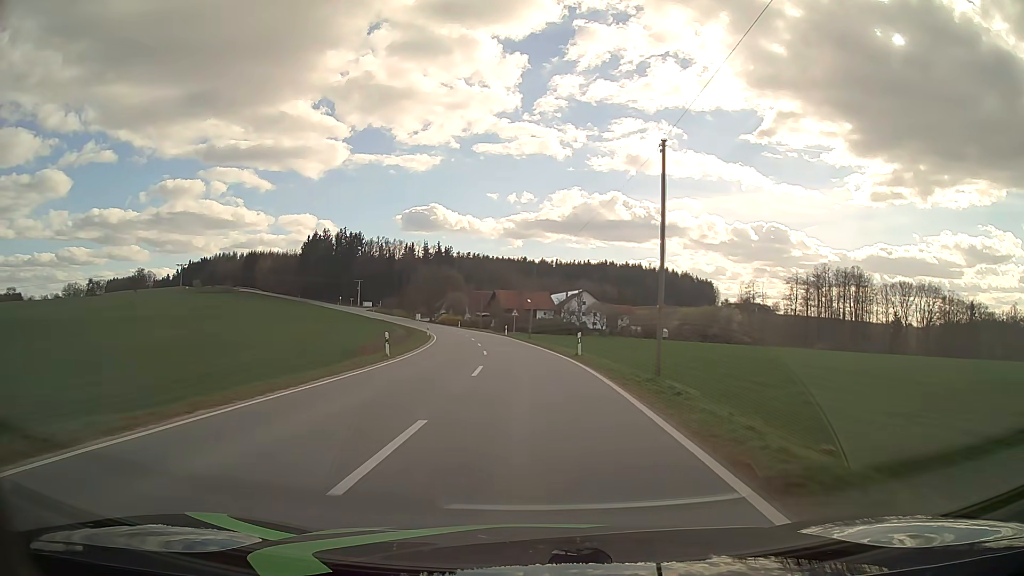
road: tertiary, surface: asphalt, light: Day
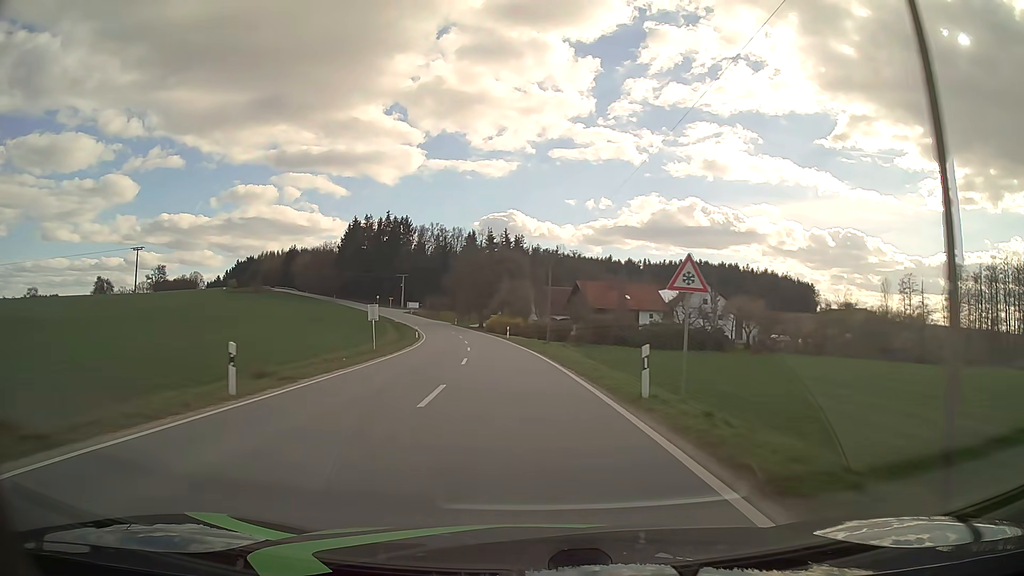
(-3.0, +55.2) m; -7°
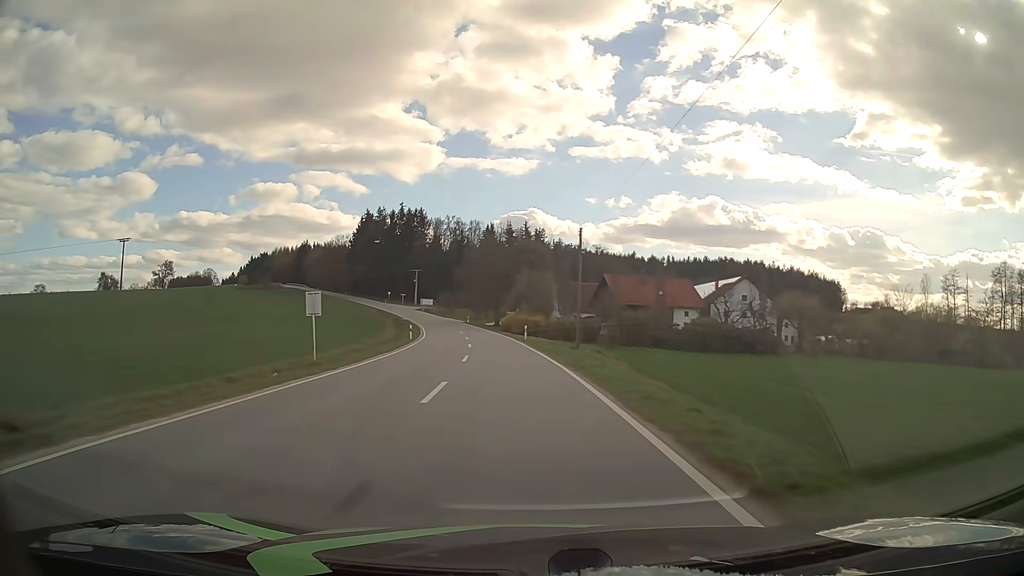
(-0.2, +11.9) m; -1°
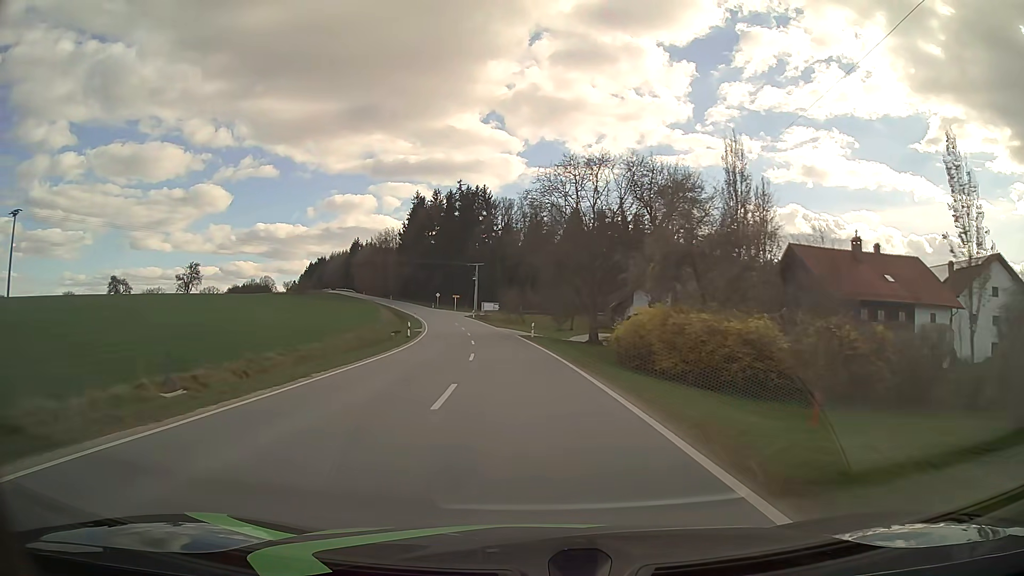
(-3.5, +49.7) m; -8°
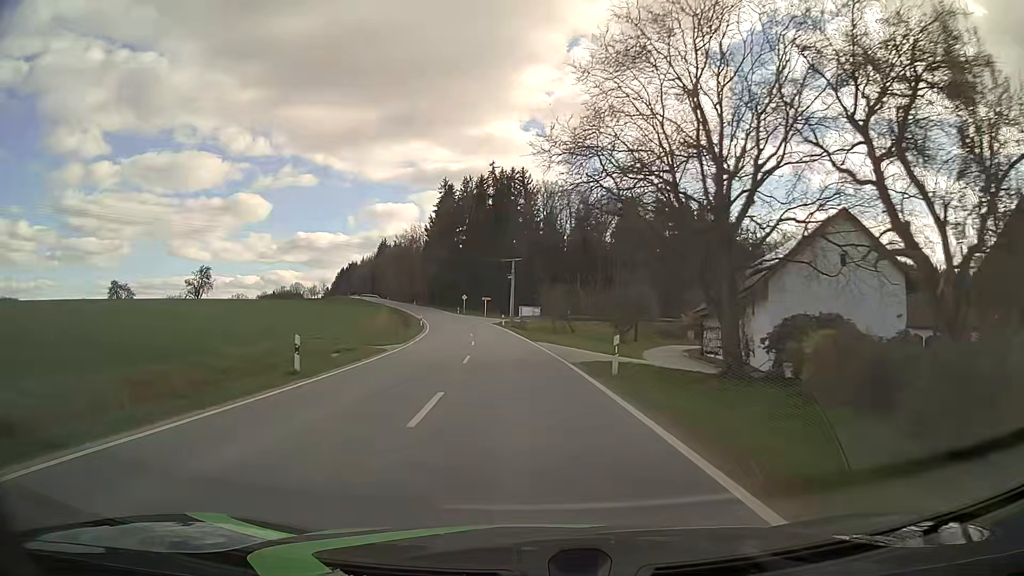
(-0.8, +26.2) m; -4°
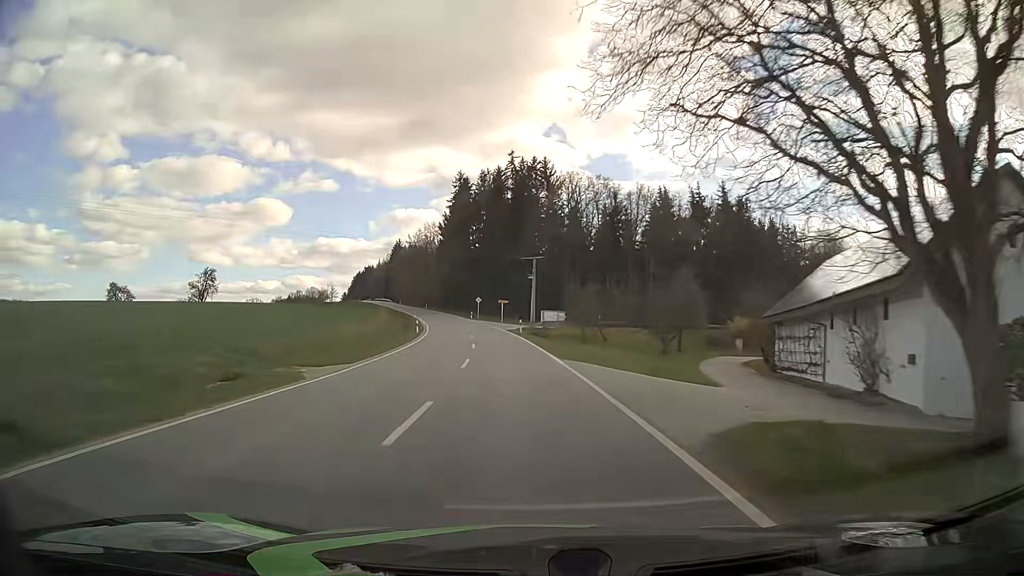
(-0.2, +13.4) m; -2°
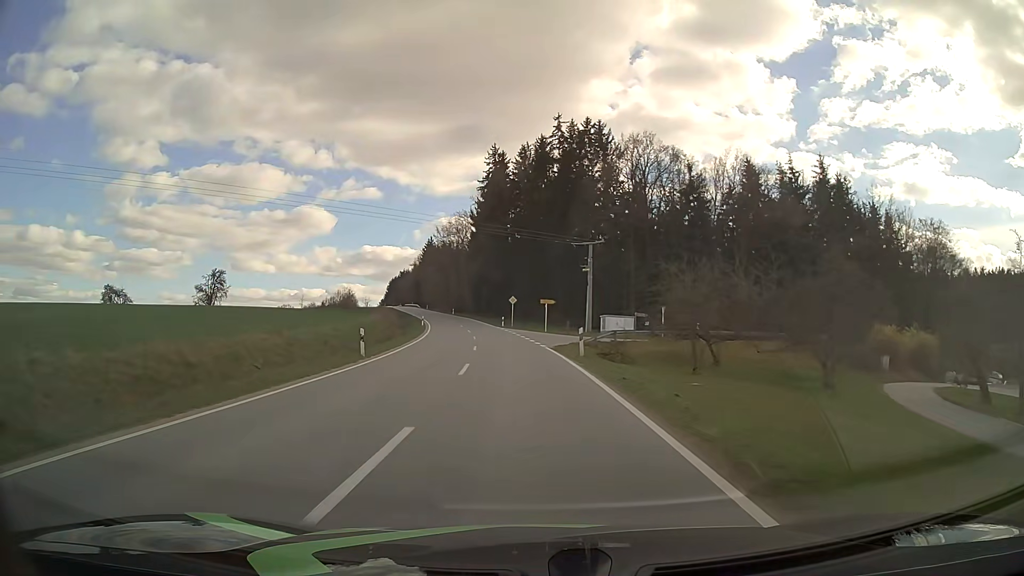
(-0.9, +27.3) m; -4°
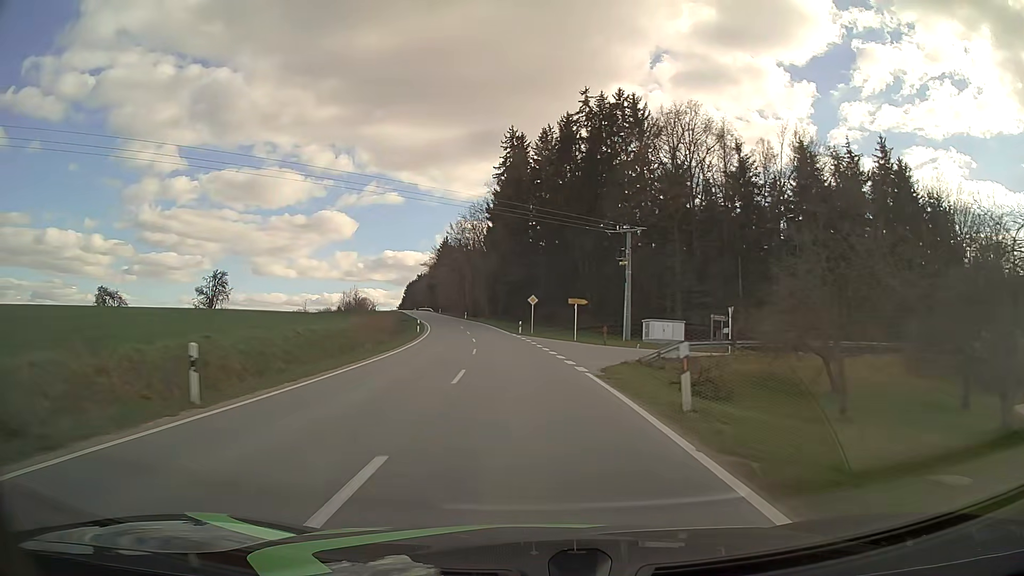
(-0.2, +13.9) m; -2°
(0, +10) (-1, +20) (-1, +30) (-2, +40) (-3, +50) (-5, +60) (-6, +70) (-8, +79) (-10, +89) (-13, +99) m
